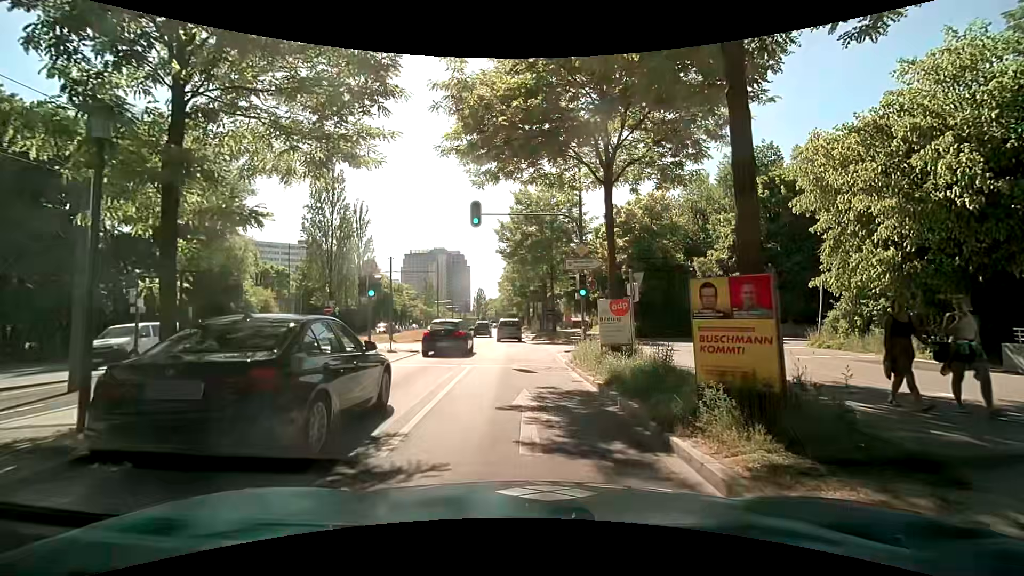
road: secondary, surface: asphalt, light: Day
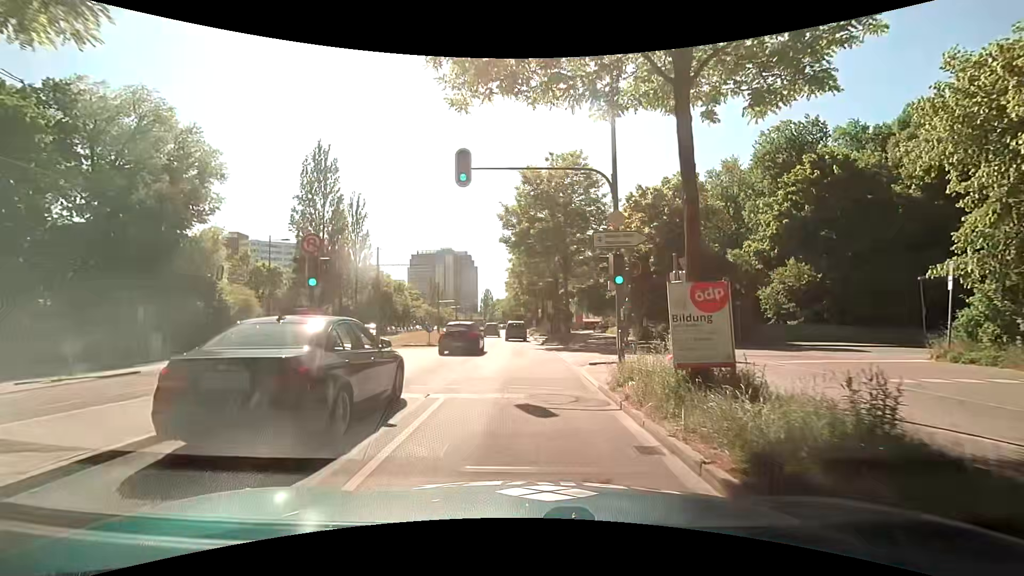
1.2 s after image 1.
(-0.2, +6.2) m; -2°
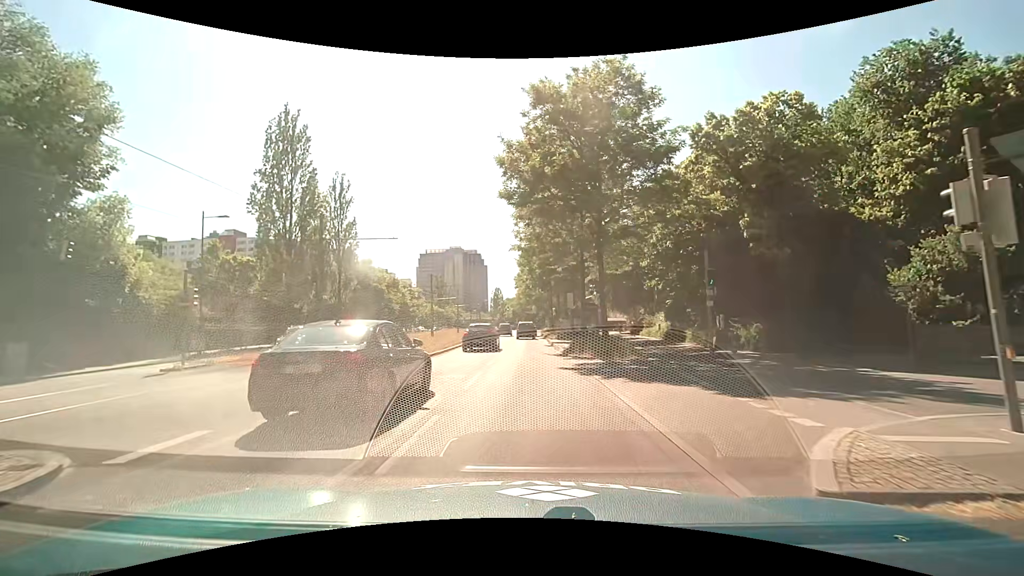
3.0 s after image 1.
(-0.2, +12.2) m; -2°
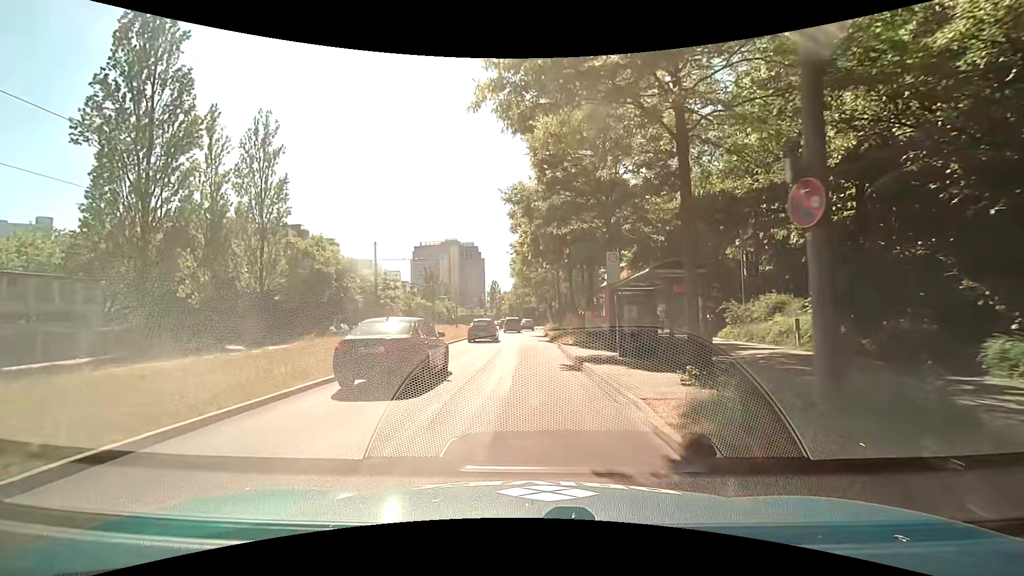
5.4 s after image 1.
(+0.2, +19.9) m; 0°
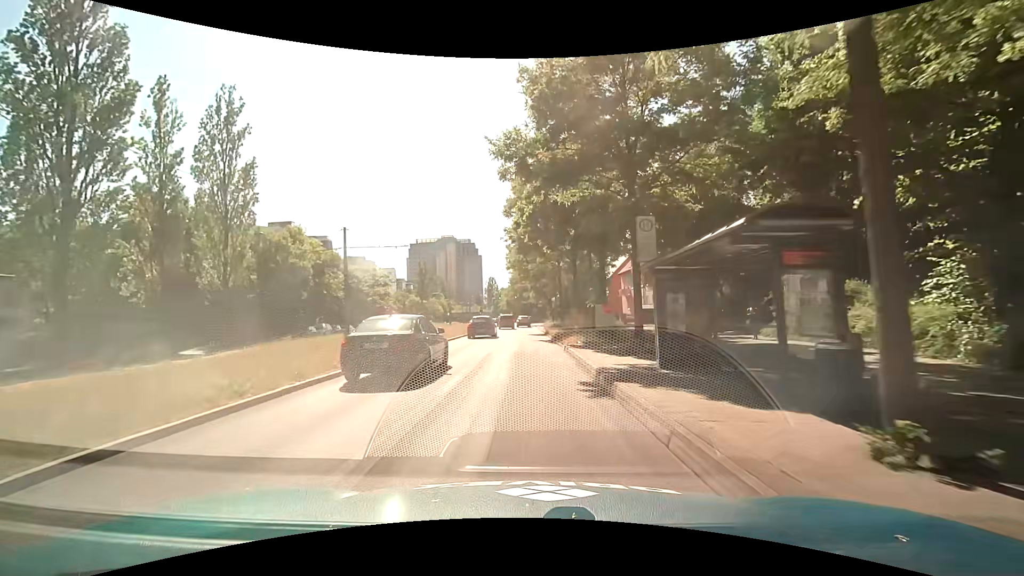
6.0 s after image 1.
(+0.1, +5.4) m; +1°
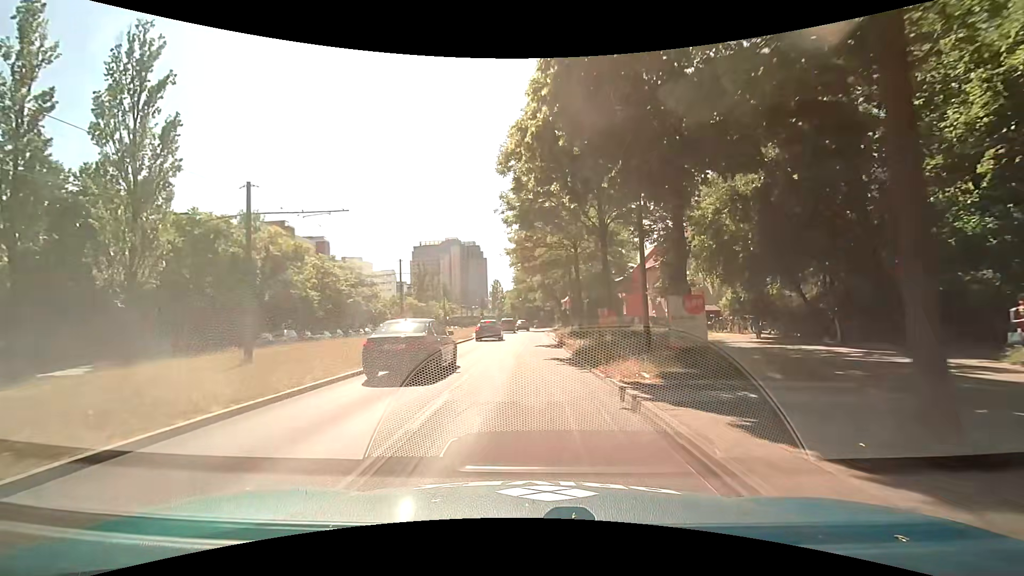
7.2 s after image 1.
(0.0, +11.2) m; 0°
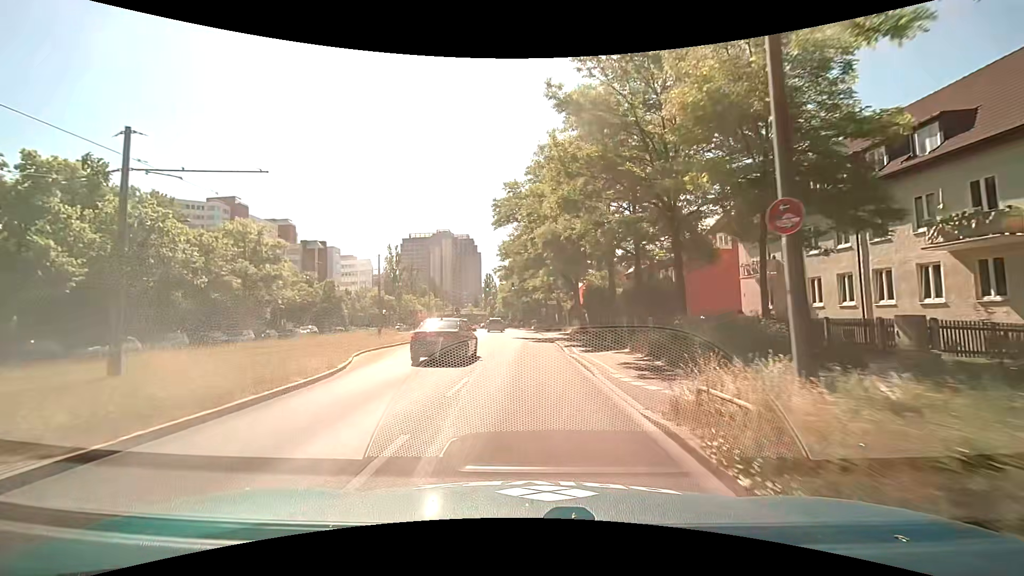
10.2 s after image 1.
(-0.2, +30.5) m; 0°
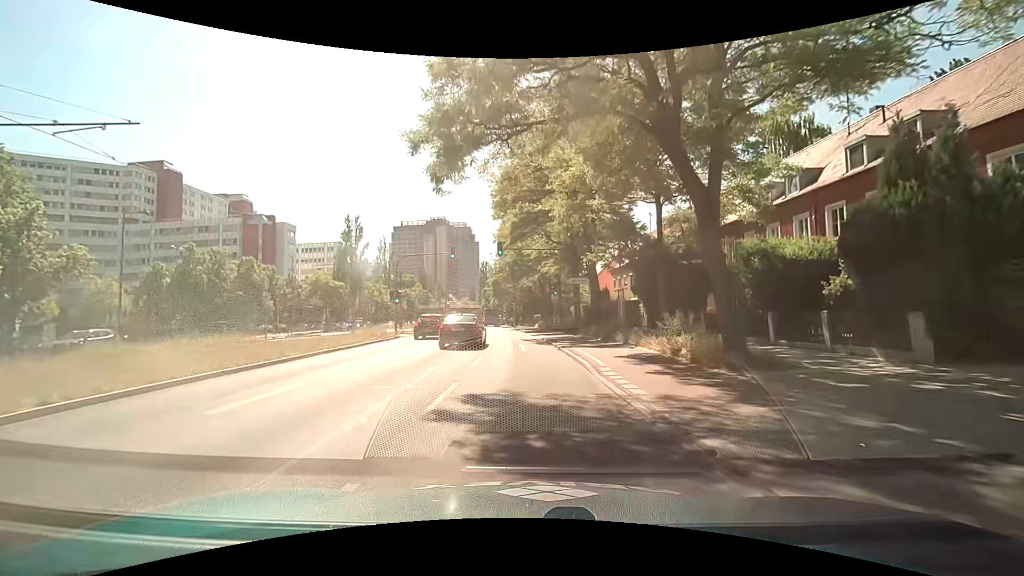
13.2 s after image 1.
(-0.1, +31.7) m; 0°
(0, +10) (0, +20) (-1, +30) (-2, +40) (-3, +50) (-4, +60) (-5, +70) (-6, +80) (-7, +90) (-9, +100) m
